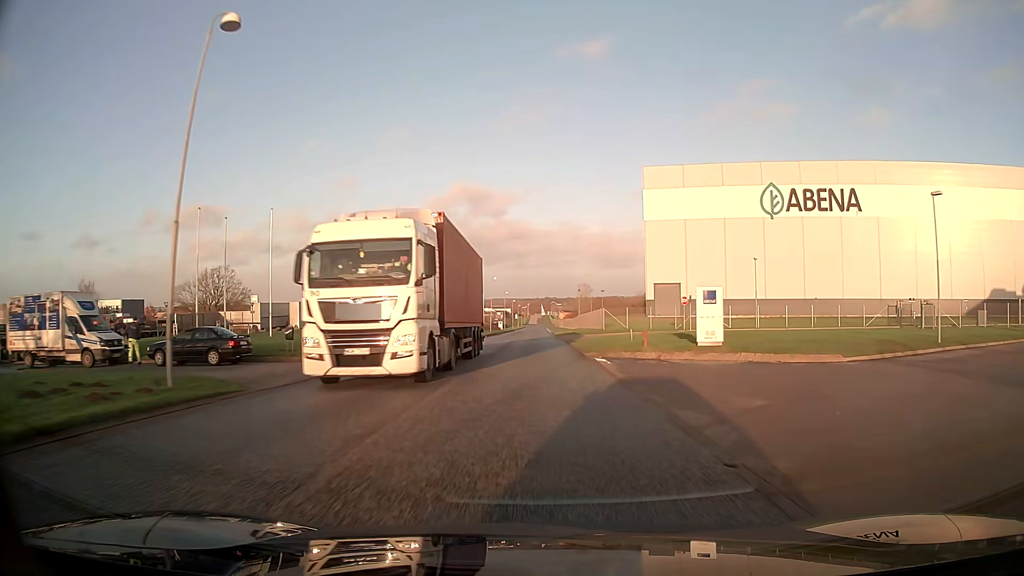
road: unclassified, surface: asphalt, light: Day
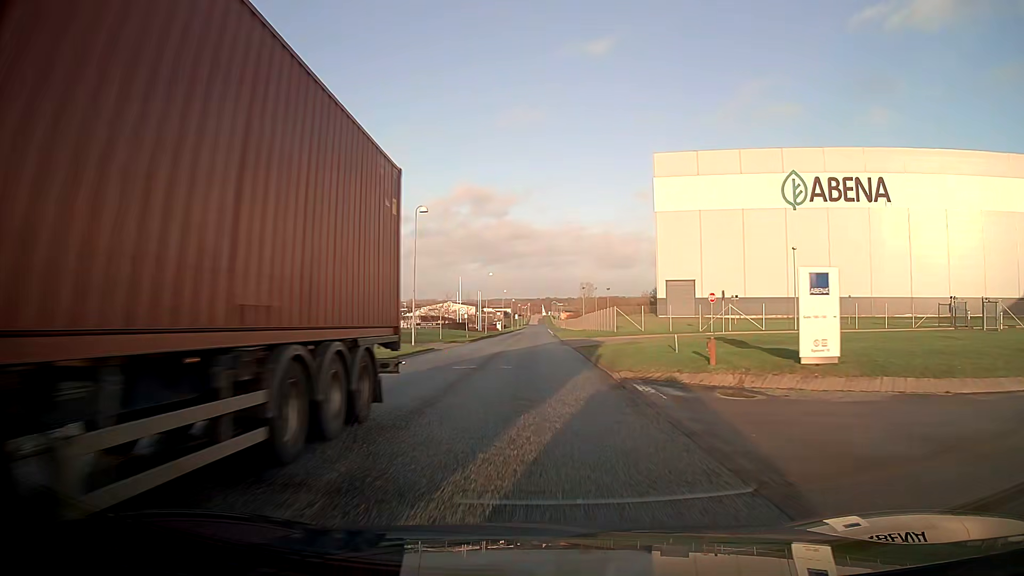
(0.0, +9.3) m; 0°
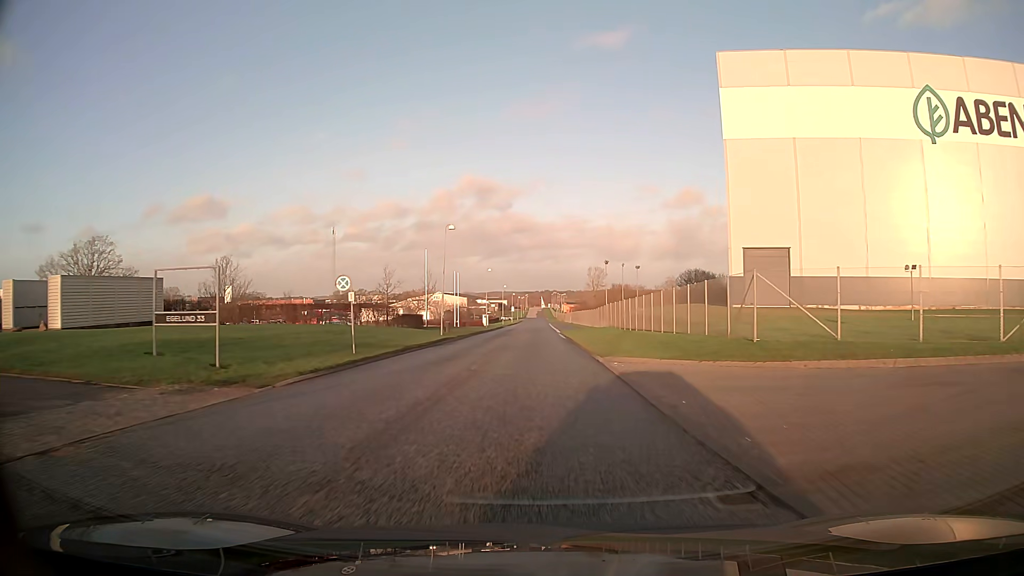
(-0.2, +36.9) m; 0°
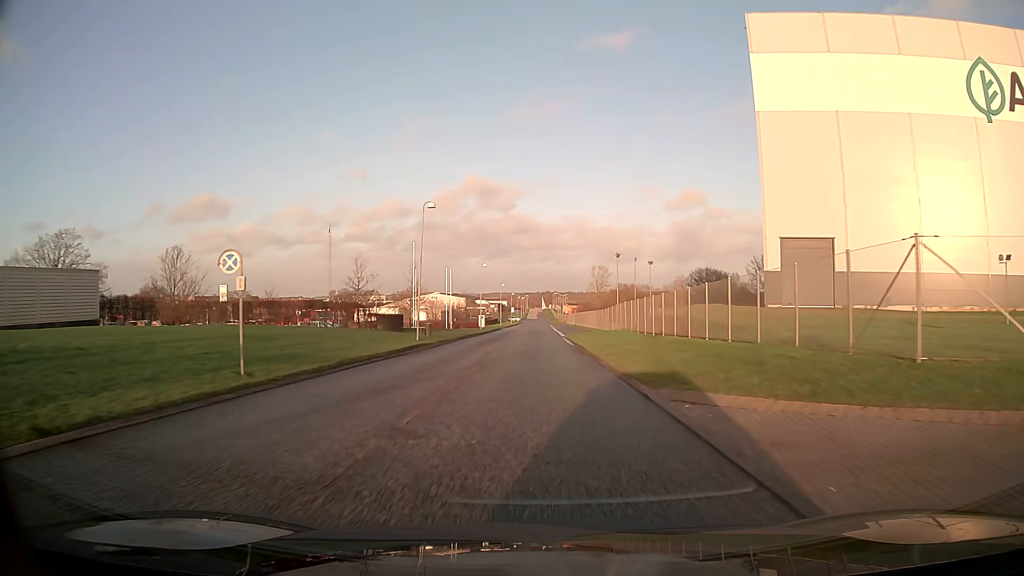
(0.0, +9.2) m; 0°
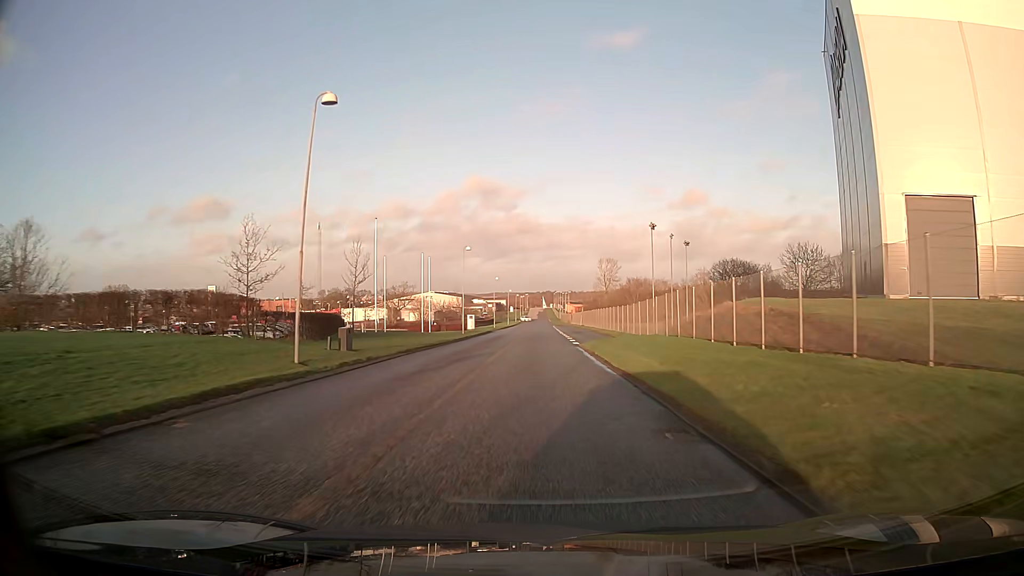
(0.0, +18.5) m; 0°
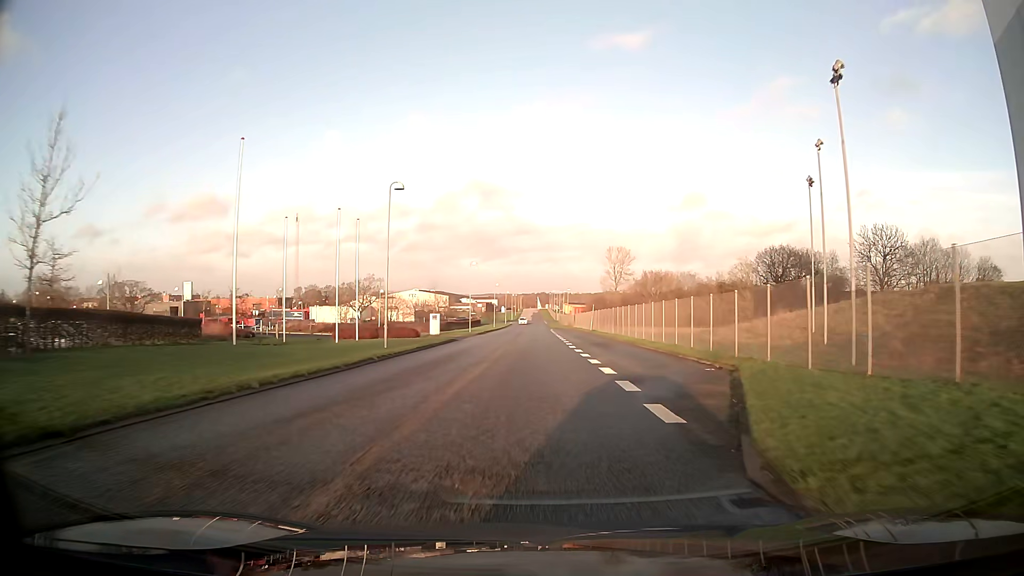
(+0.1, +27.8) m; 0°
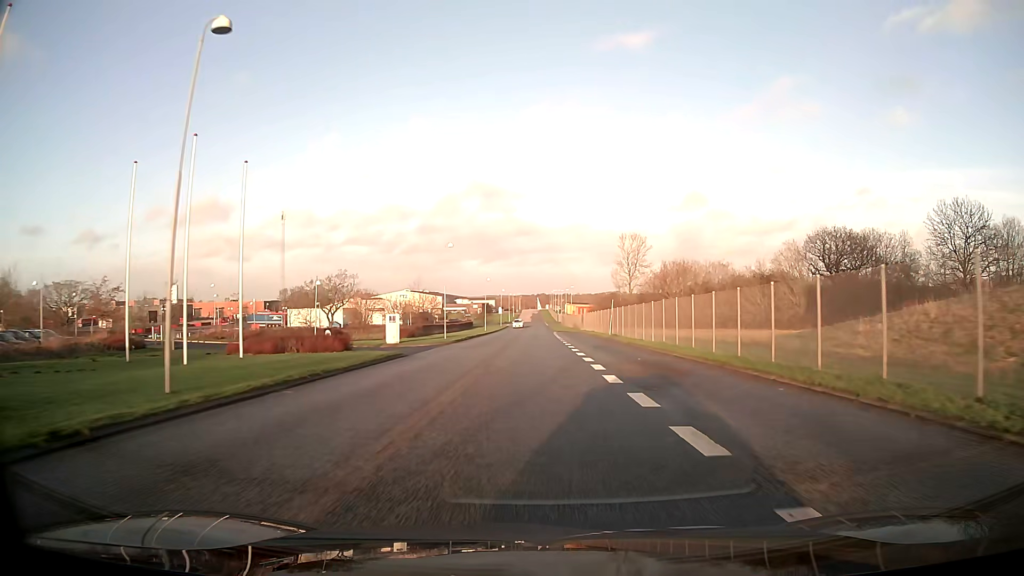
(+0.1, +18.6) m; 0°
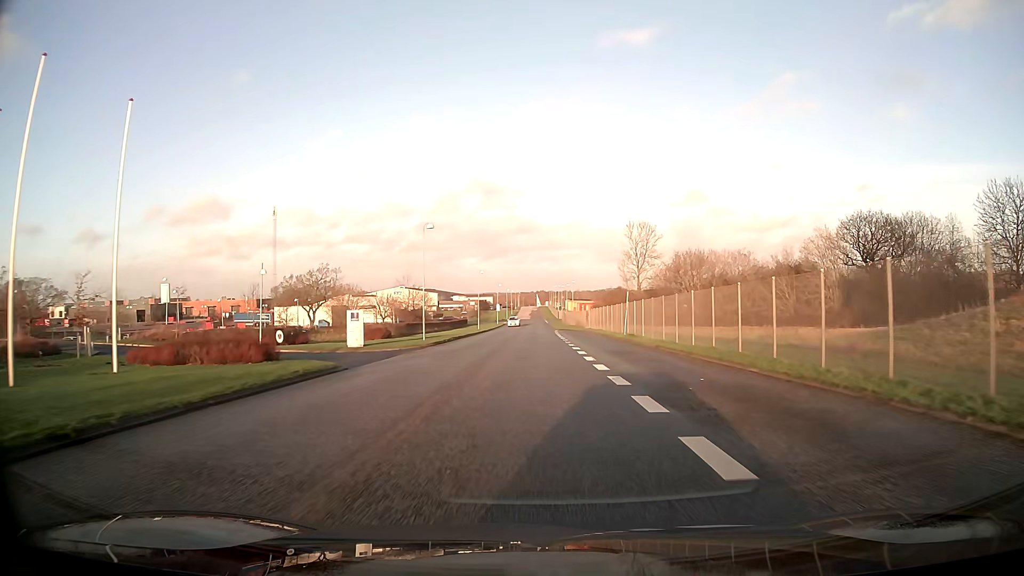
(0.0, +9.3) m; 0°
(0, +10) (0, +20) (0, +30) (0, +40) (0, +50) (0, +60) (0, +70) (0, +80) (0, +90) (0, +100) m
